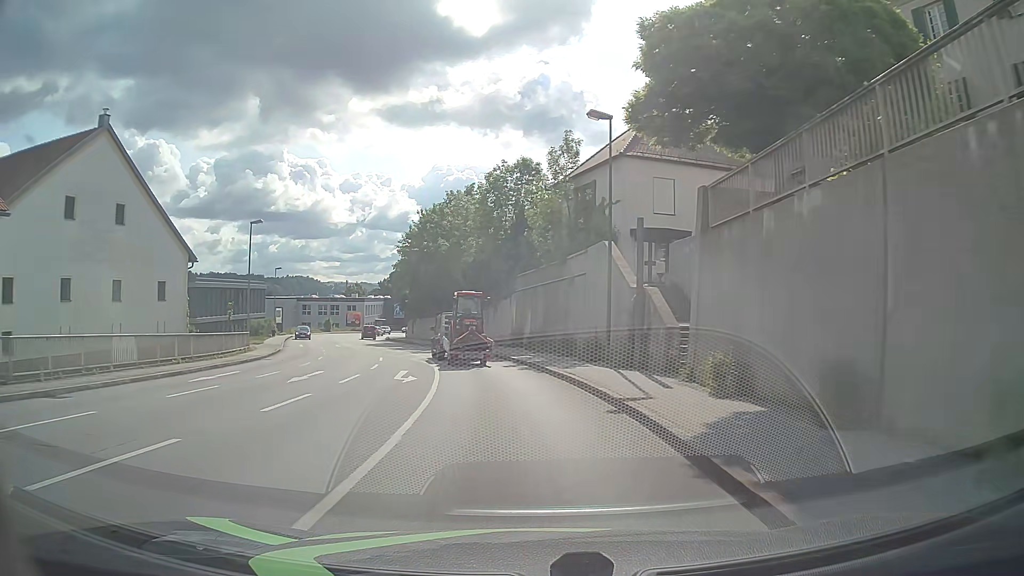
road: tertiary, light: Day
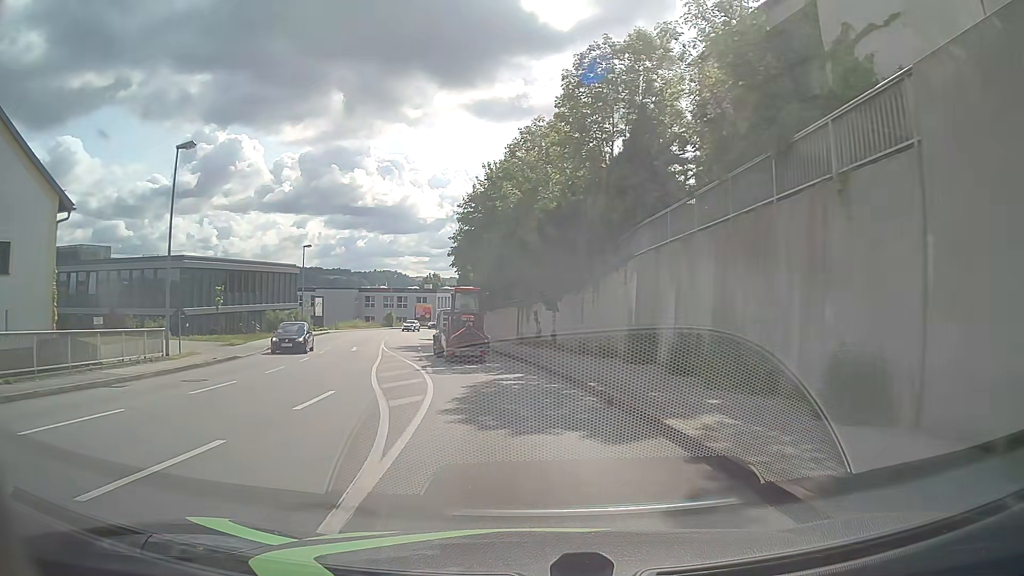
(-1.1, +18.6) m; -6°
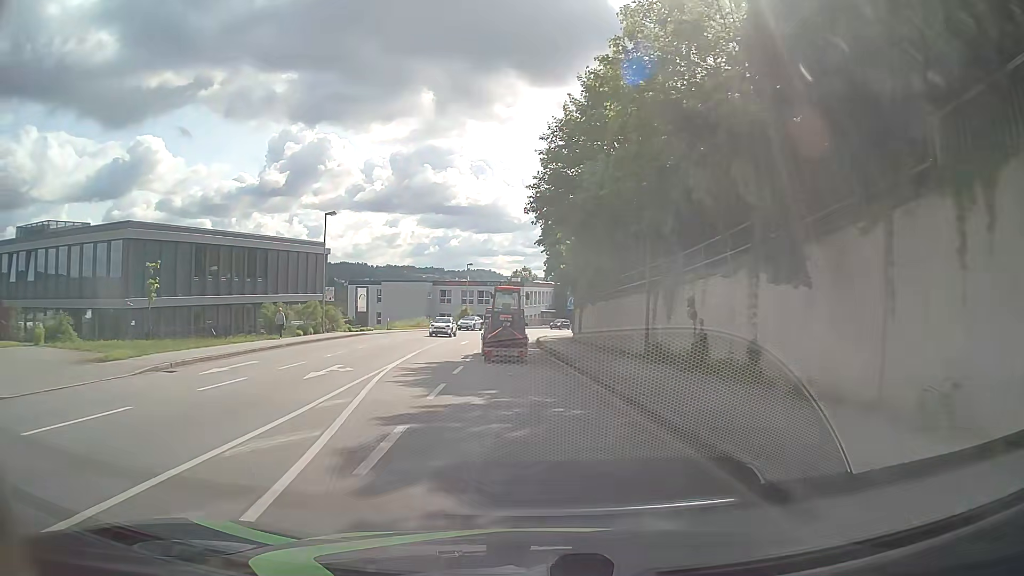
(-1.6, +18.9) m; -9°
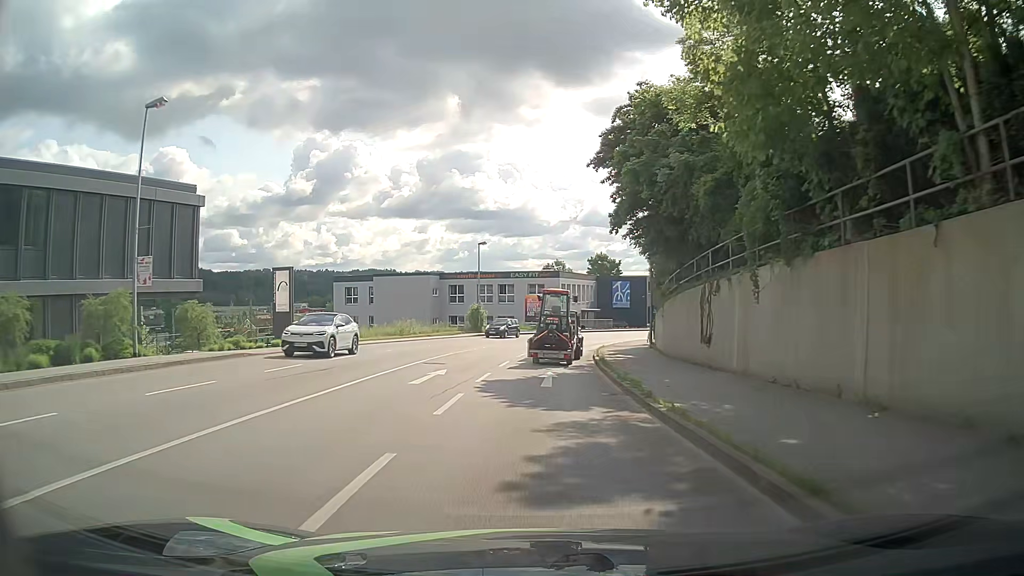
(-0.8, +25.9) m; -1°
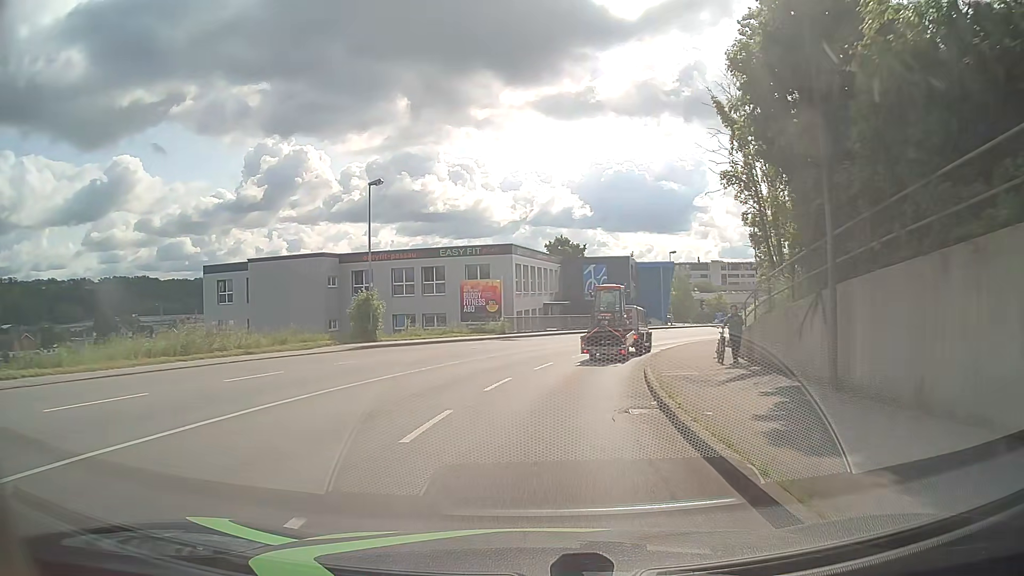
(+0.1, +26.5) m; +3°
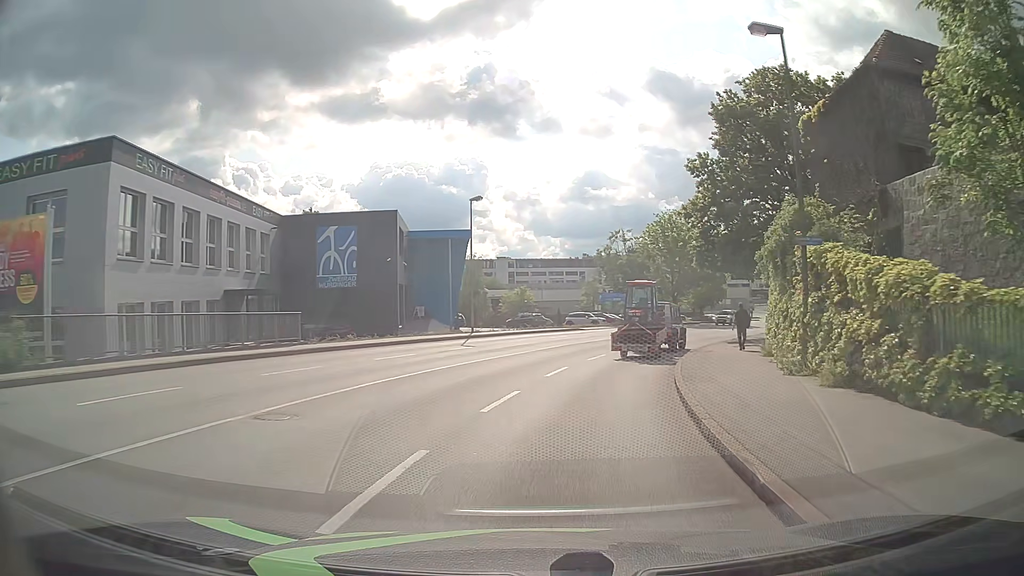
(+4.4, +32.6) m; +18°
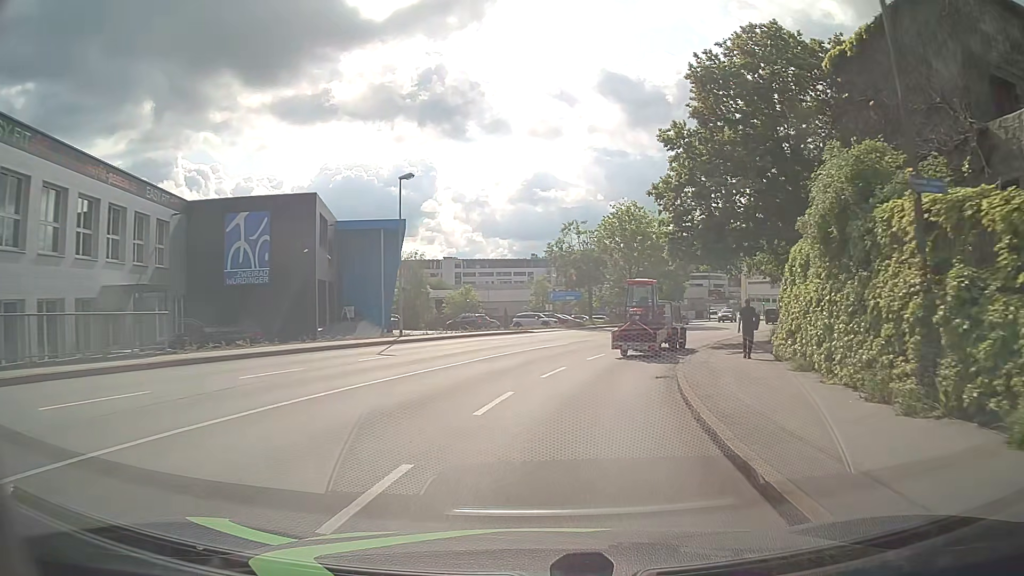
(+0.2, +6.5) m; +4°
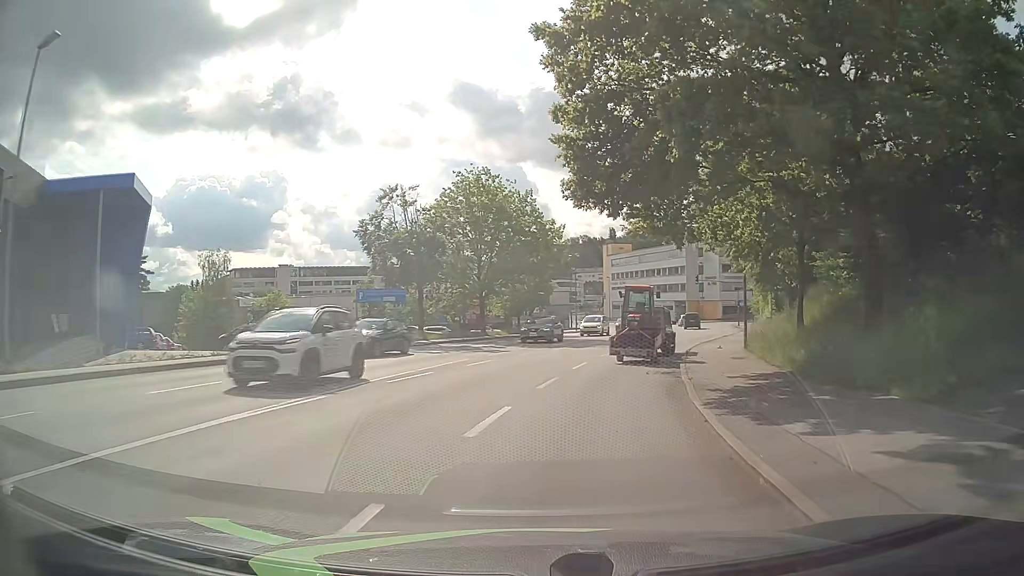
(+2.2, +19.2) m; +13°
(+1, +10) (+2, +20) (+5, +30) (+8, +39) (+12, +48) (+15, +58) (+19, +67) (+21, +77) (+23, +86) (+24, +96) m
